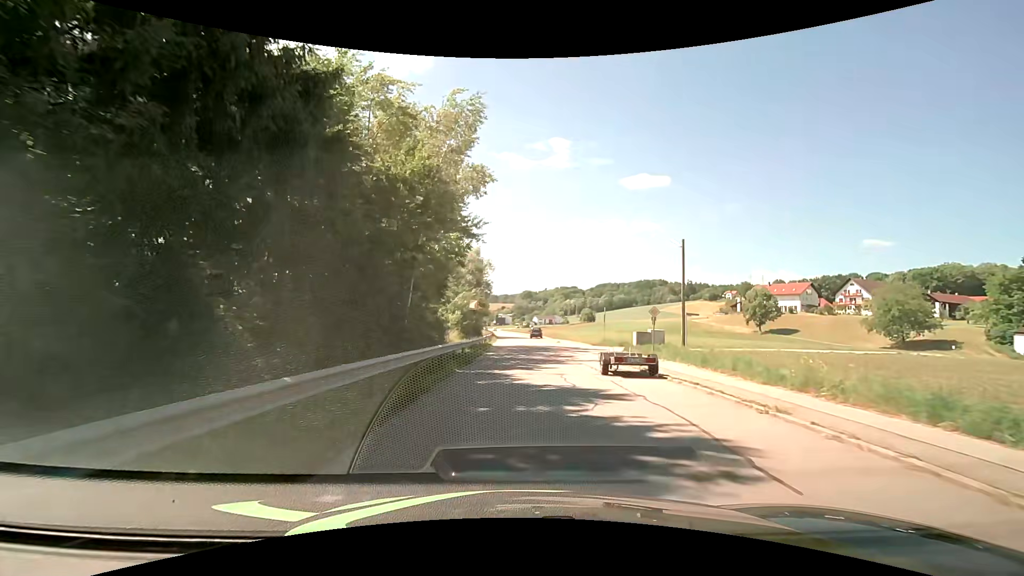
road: residential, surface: asphalt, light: Day
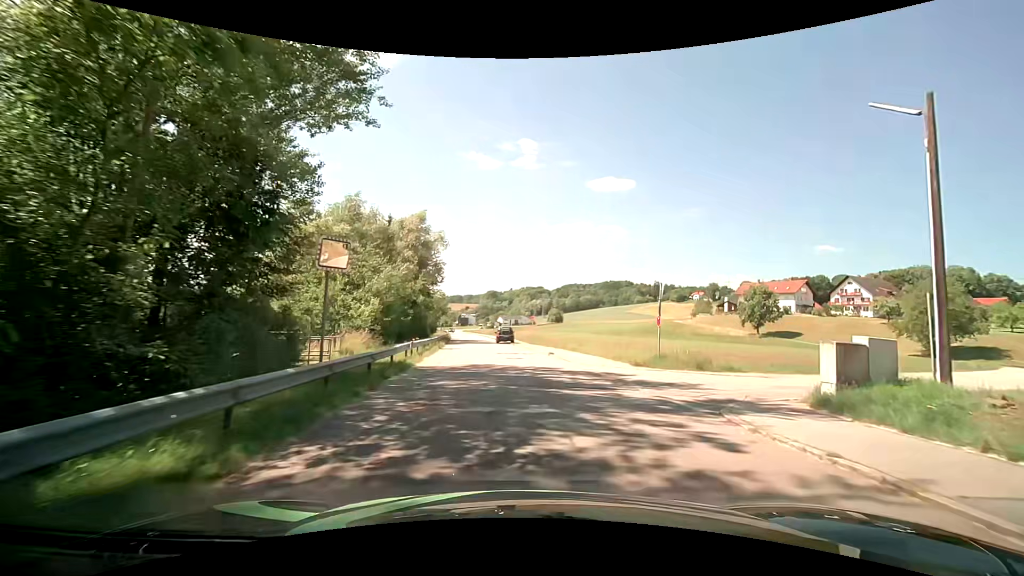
(+0.2, +22.5) m; +4°
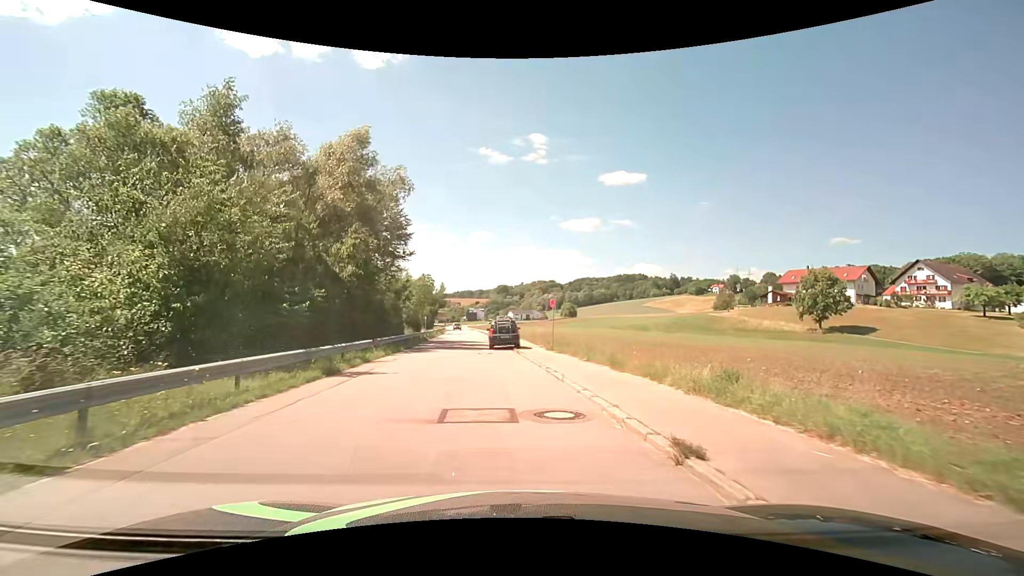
(+0.4, +20.6) m; -1°
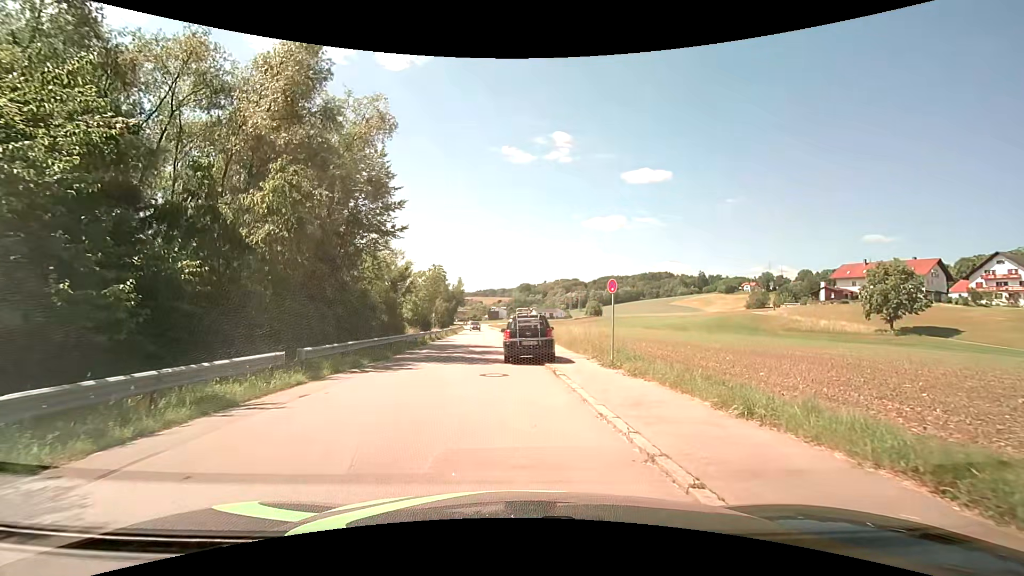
(-0.2, +10.3) m; -3°
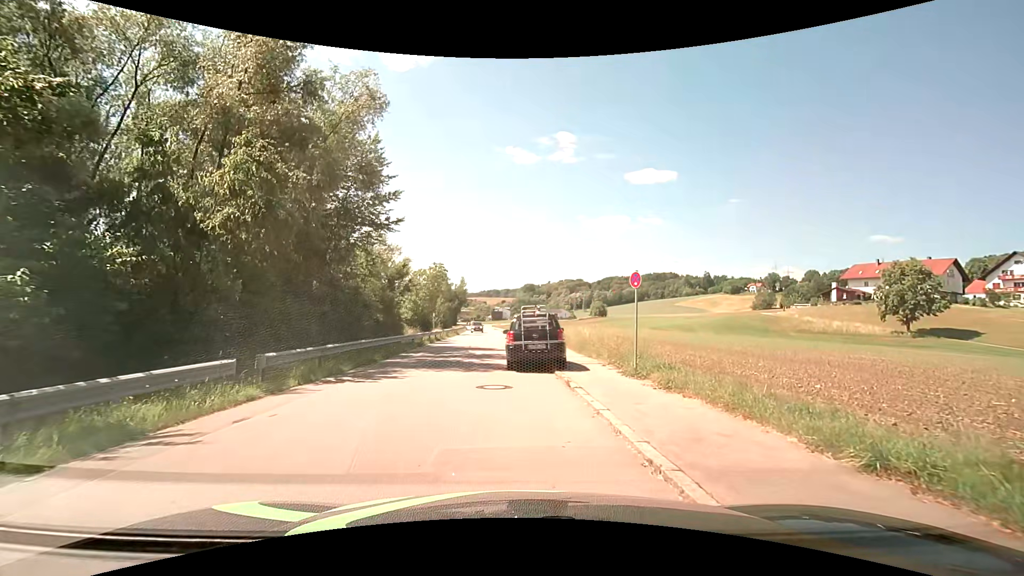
(0.0, +2.2) m; 0°
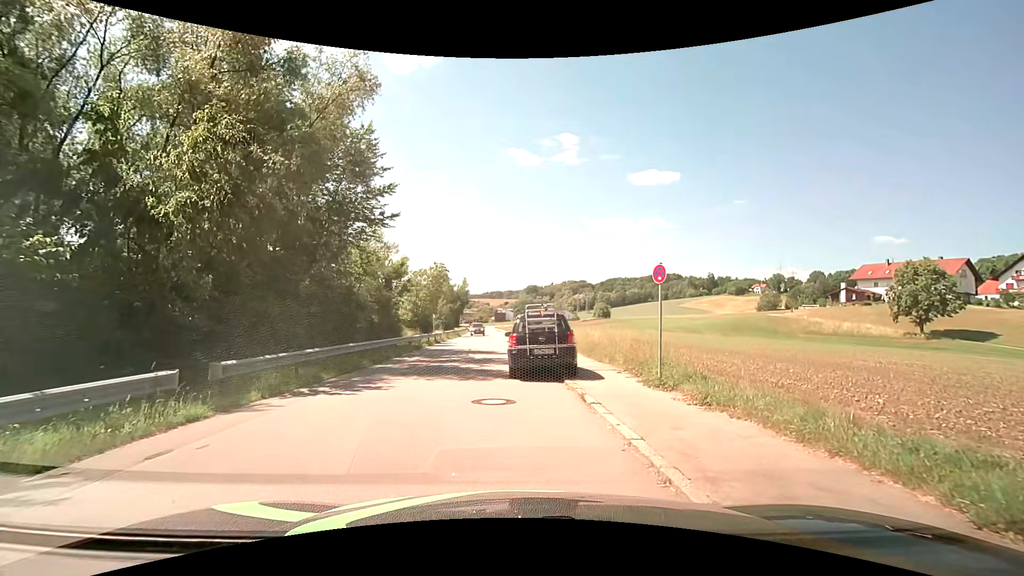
(0.0, +1.7) m; 0°
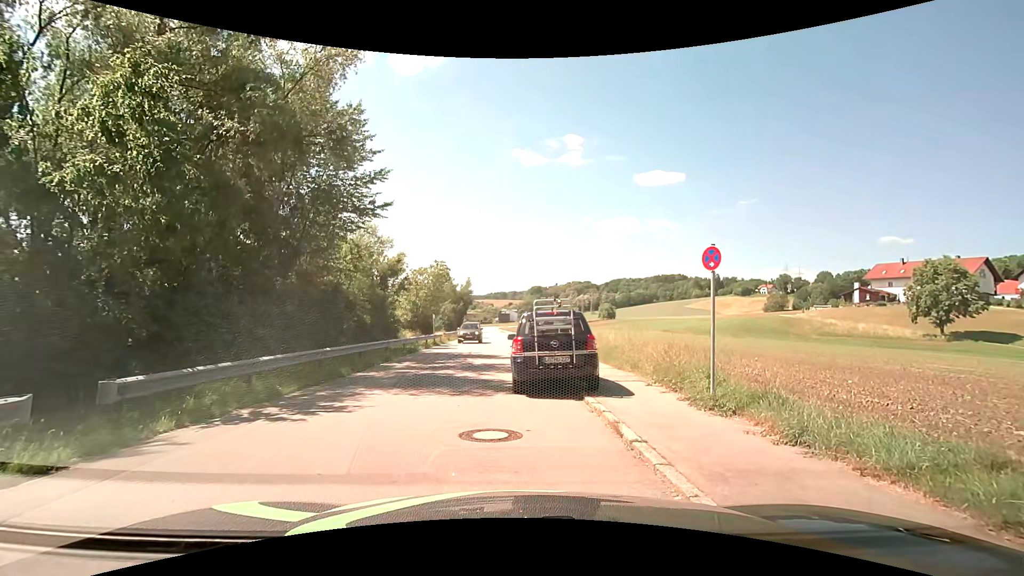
(0.0, +2.4) m; 0°
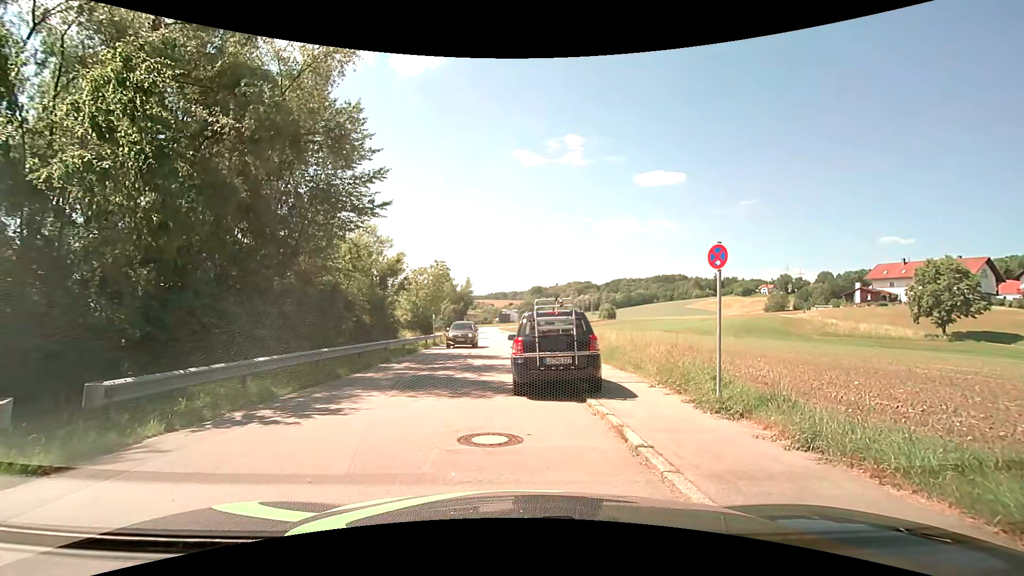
(0.0, +0.2) m; 0°
(-2, +10) (-3, +20) (-3, +30) (-2, +40) (-2, +50) (-3, +60) (-4, +70) (-4, +79) (-5, +89) (-6, +99) m
